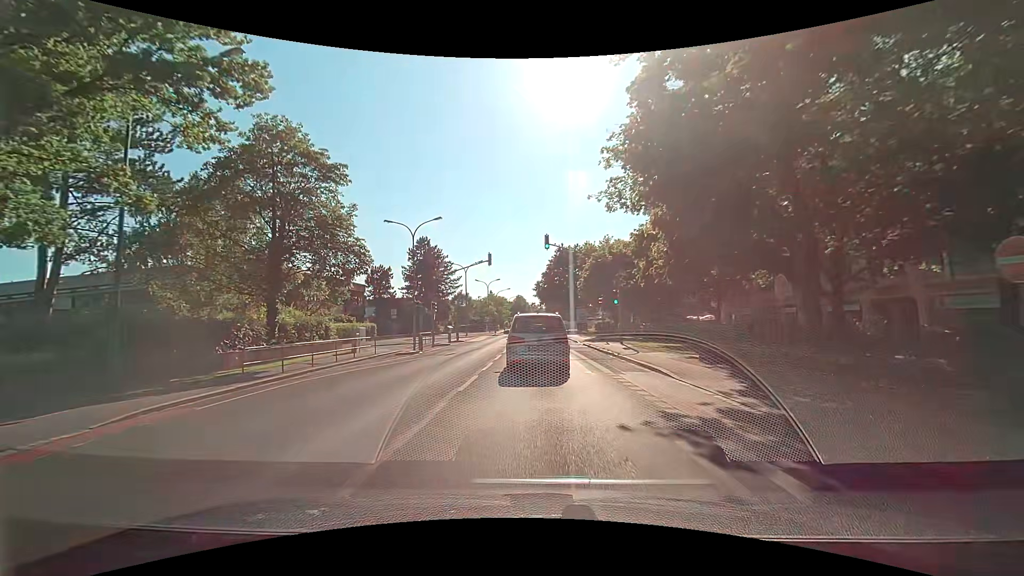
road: tertiary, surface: asphalt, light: Day
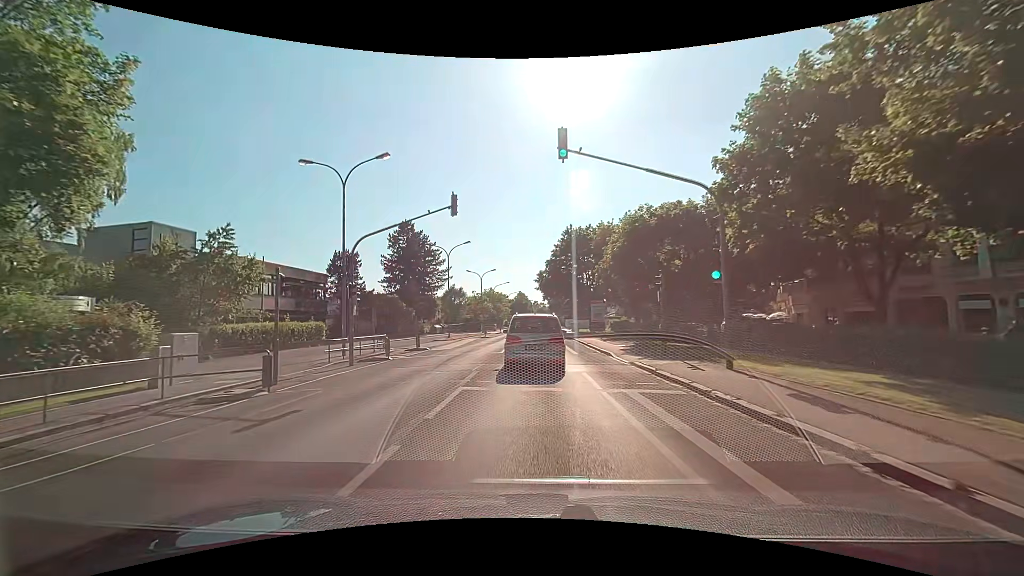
(-0.2, +16.4) m; -1°
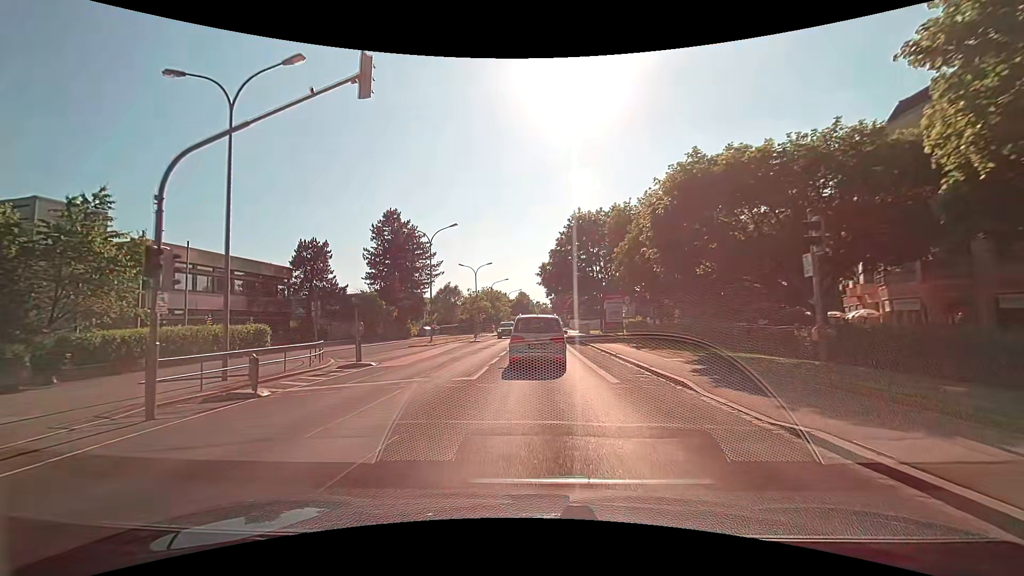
(0.0, +10.6) m; 0°
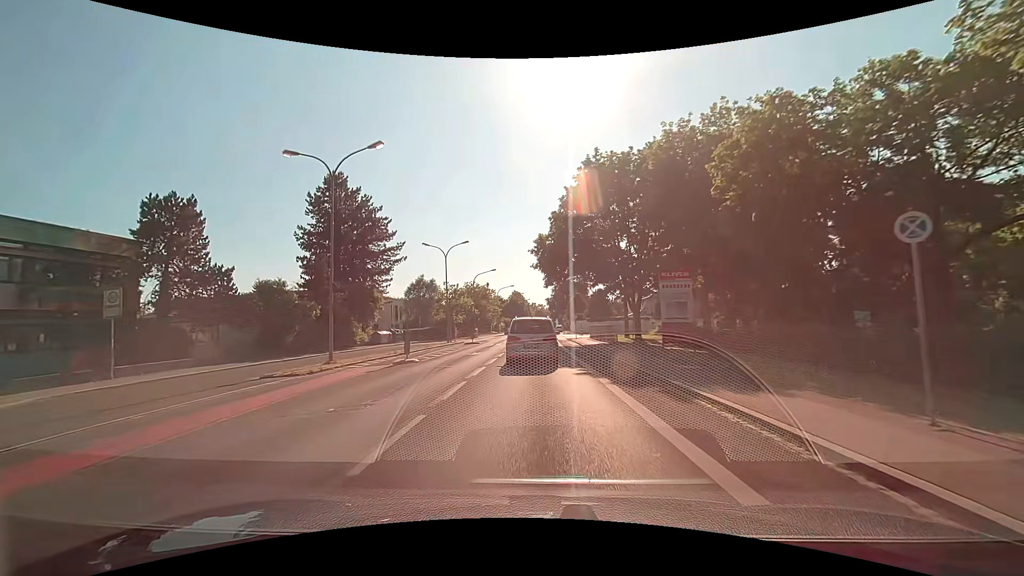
(0.0, +21.8) m; 0°
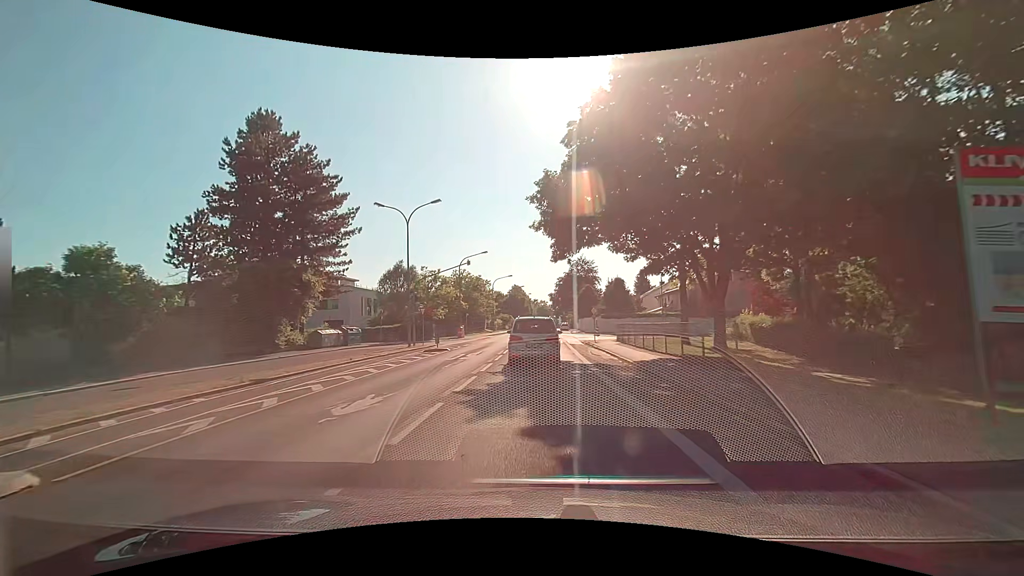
(+0.1, +17.2) m; 0°
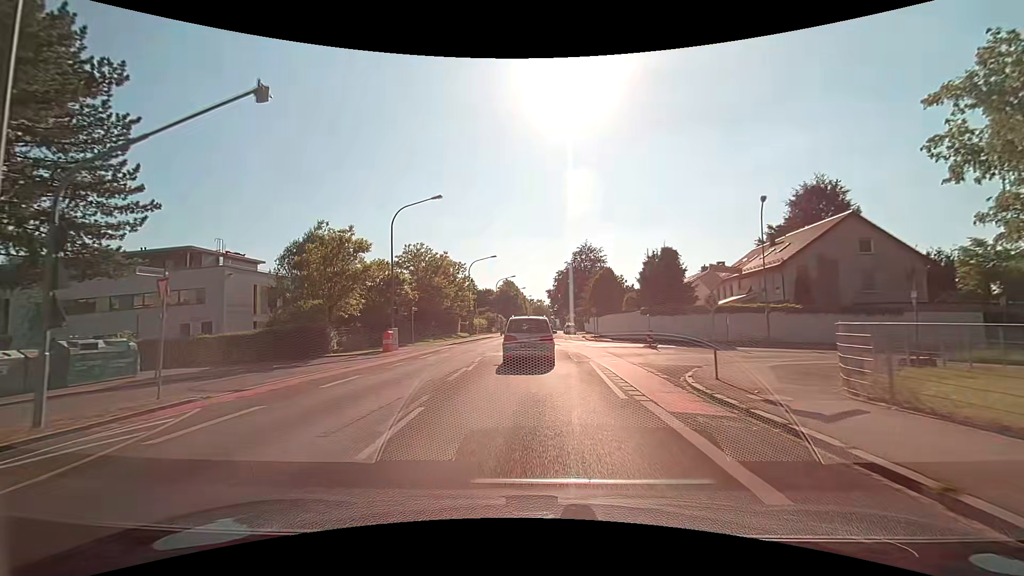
(+0.1, +28.4) m; 0°
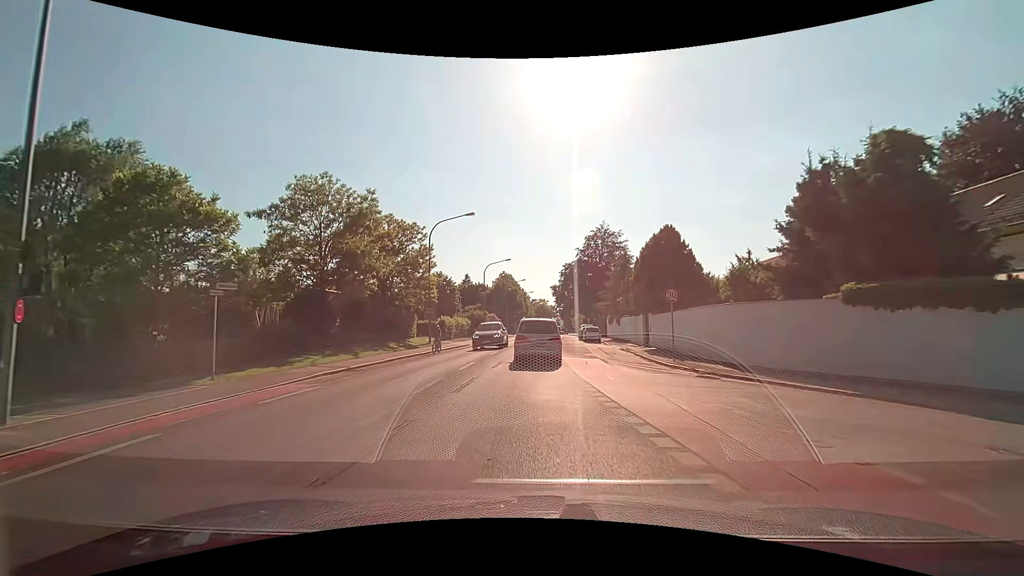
(+0.3, +26.0) m; 0°
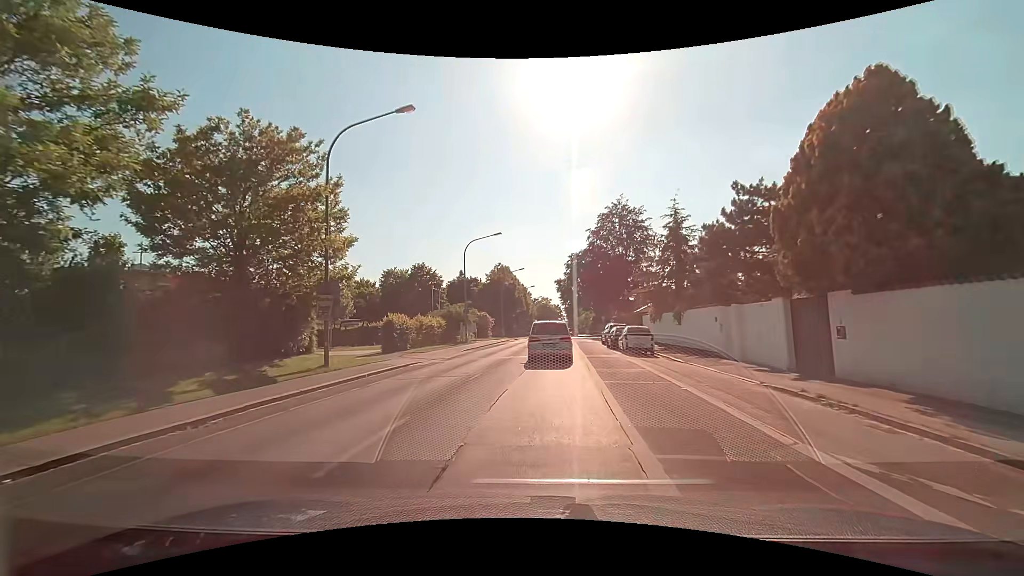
(0.0, +20.3) m; 0°
(0, +10) (0, +20) (+1, +30) (+1, +40) (+2, +50) (+3, +60) (+4, +70) (+5, +80) (+6, +90) (+7, +100) m
